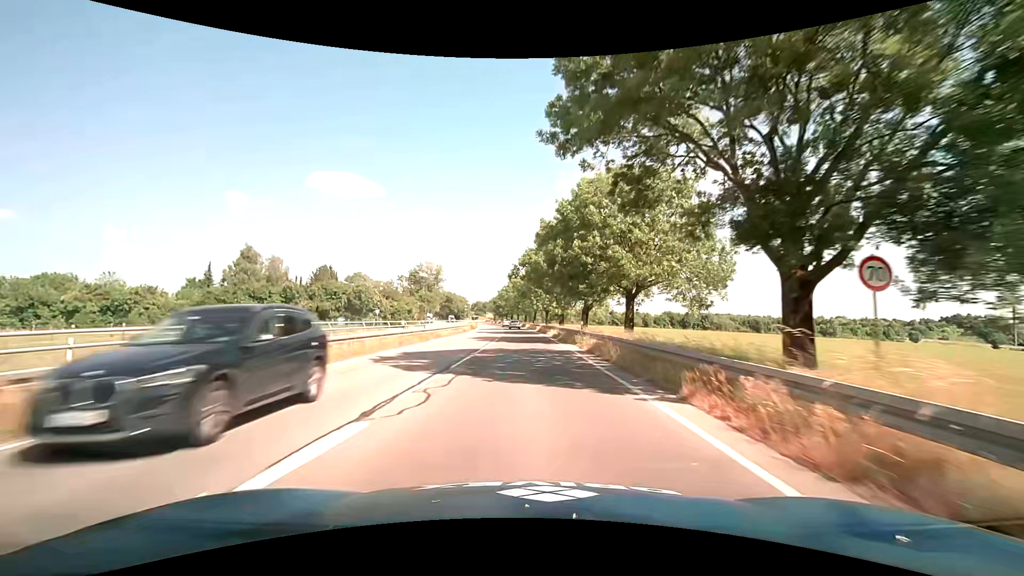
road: secondary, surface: asphalt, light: Day
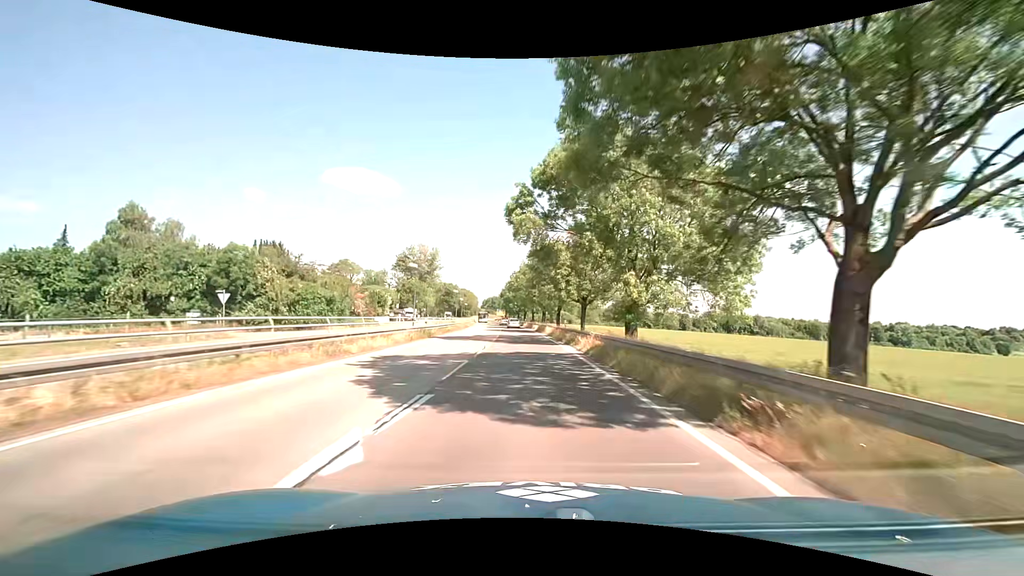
(-0.6, +41.4) m; -2°
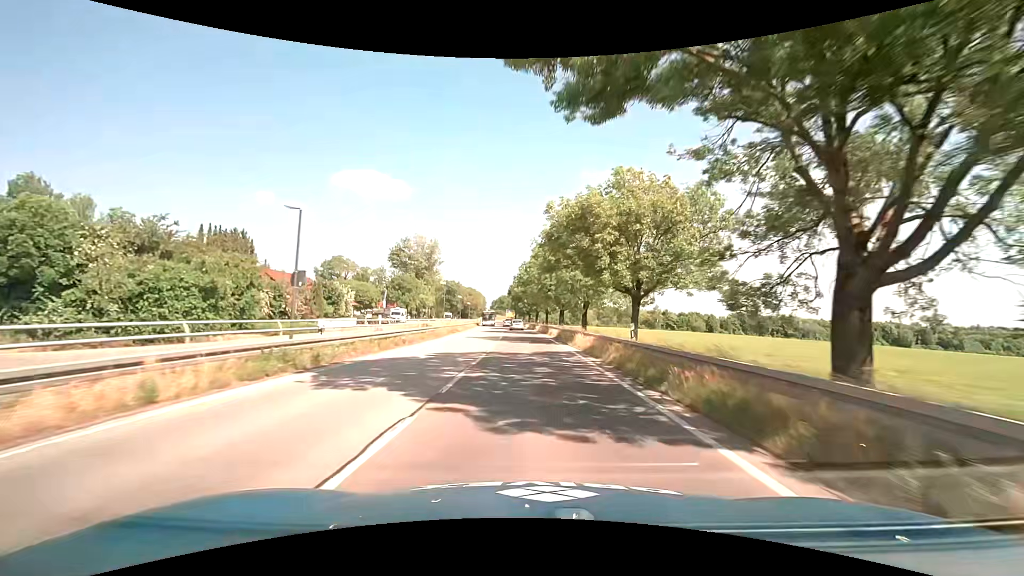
(-0.2, +20.0) m; -1°
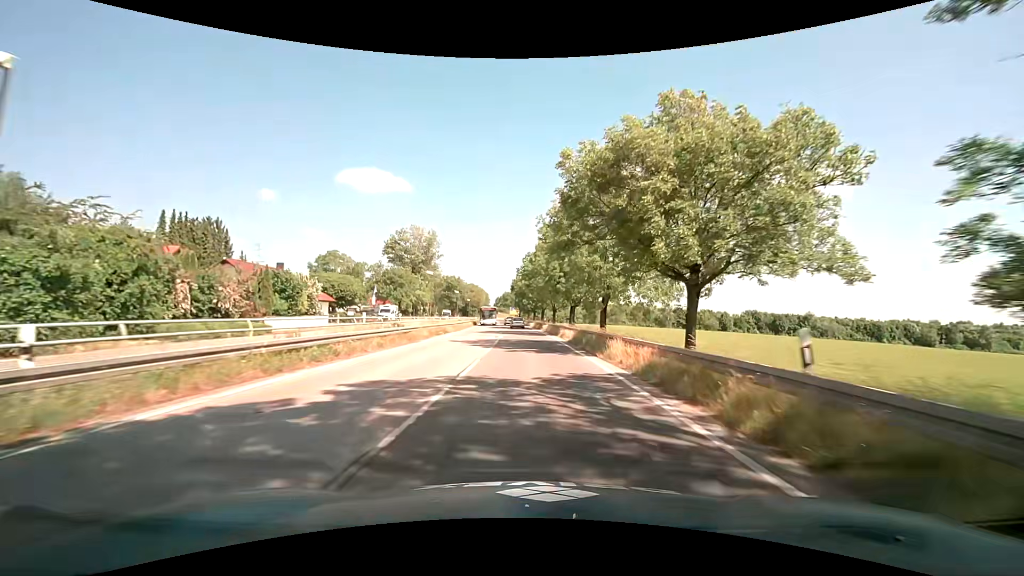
(-0.1, +9.7) m; -1°
